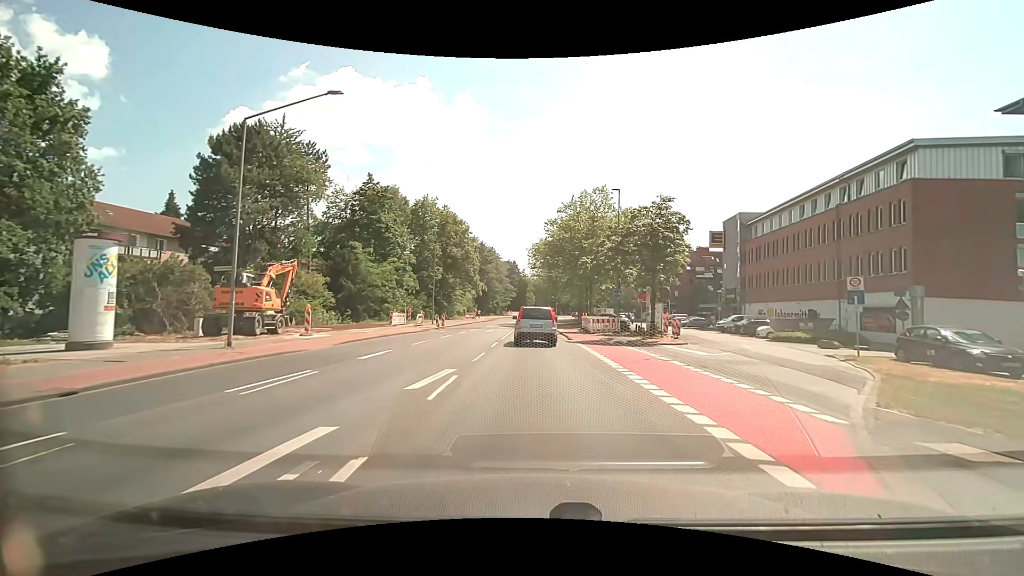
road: secondary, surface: asphalt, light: Day
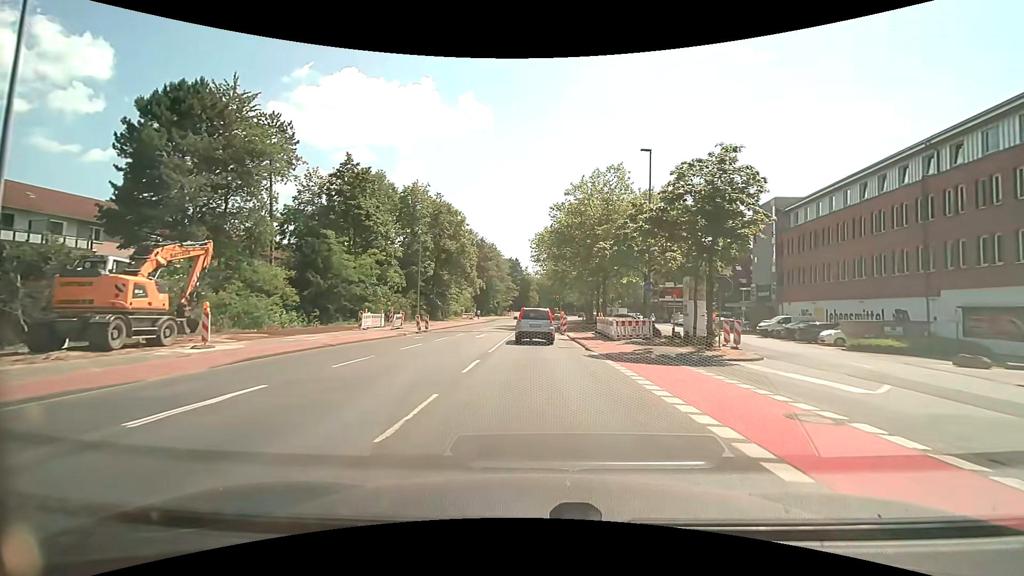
(0.0, +8.7) m; -1°
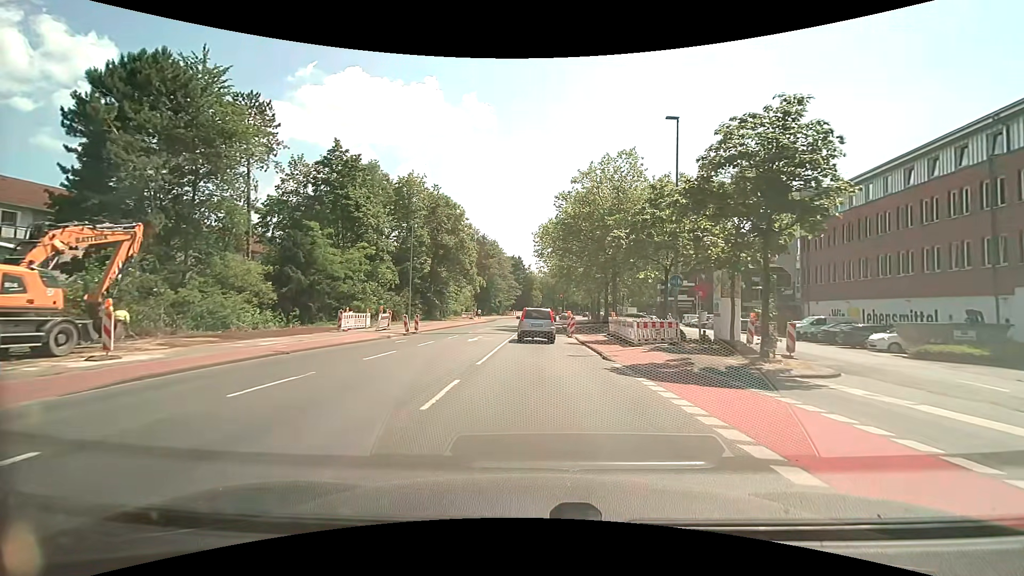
(0.0, +4.4) m; 0°
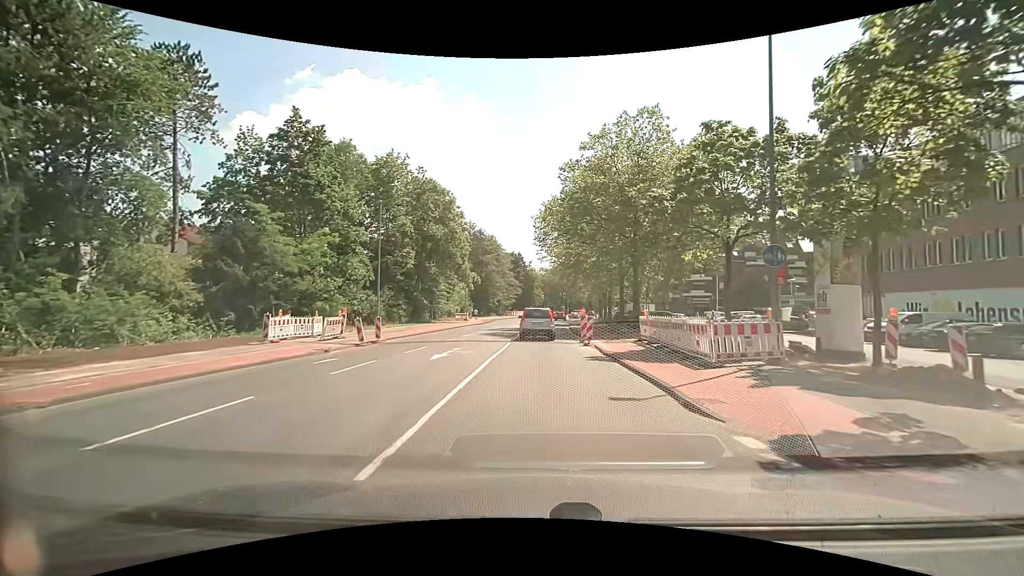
(0.0, +8.9) m; 0°
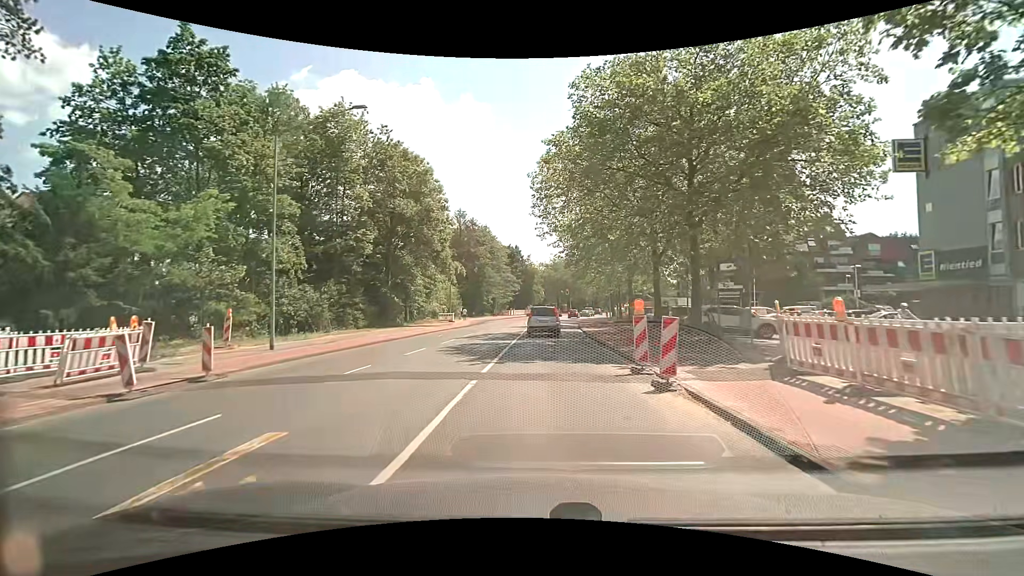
(+0.1, +13.4) m; 0°
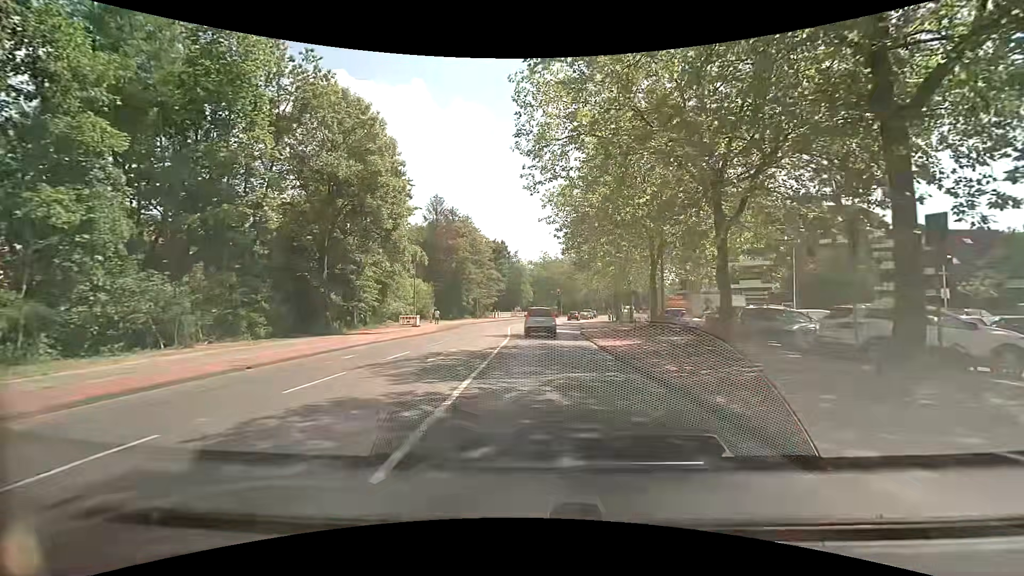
(0.0, +13.4) m; 0°
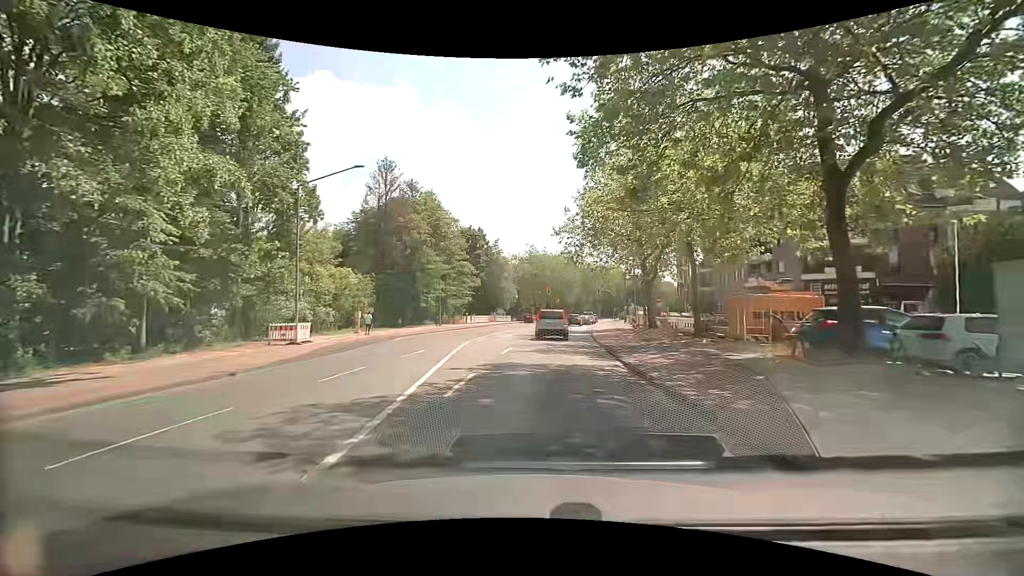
(+0.6, +22.3) m; +2°
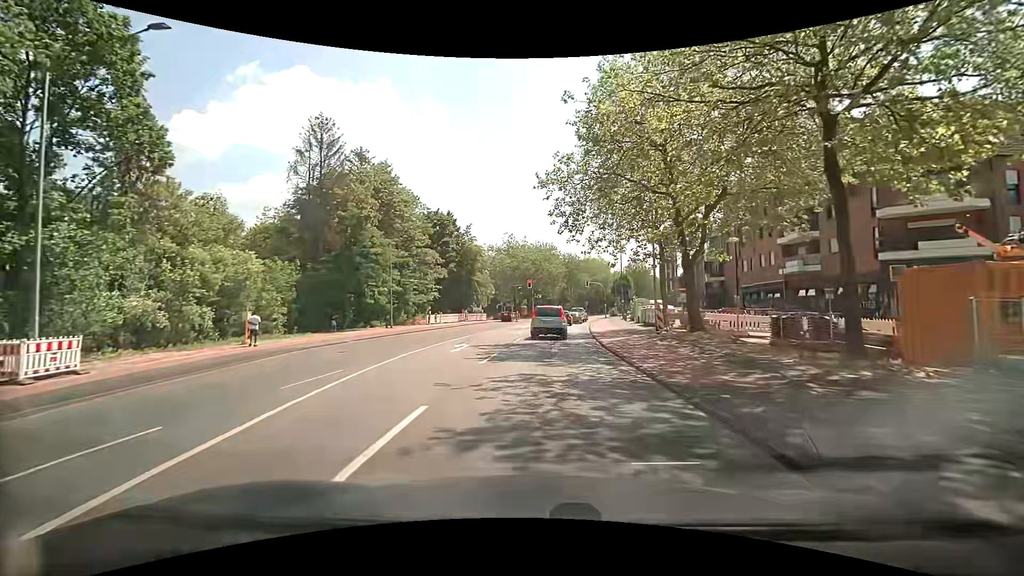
(+0.3, +13.3) m; +3°
